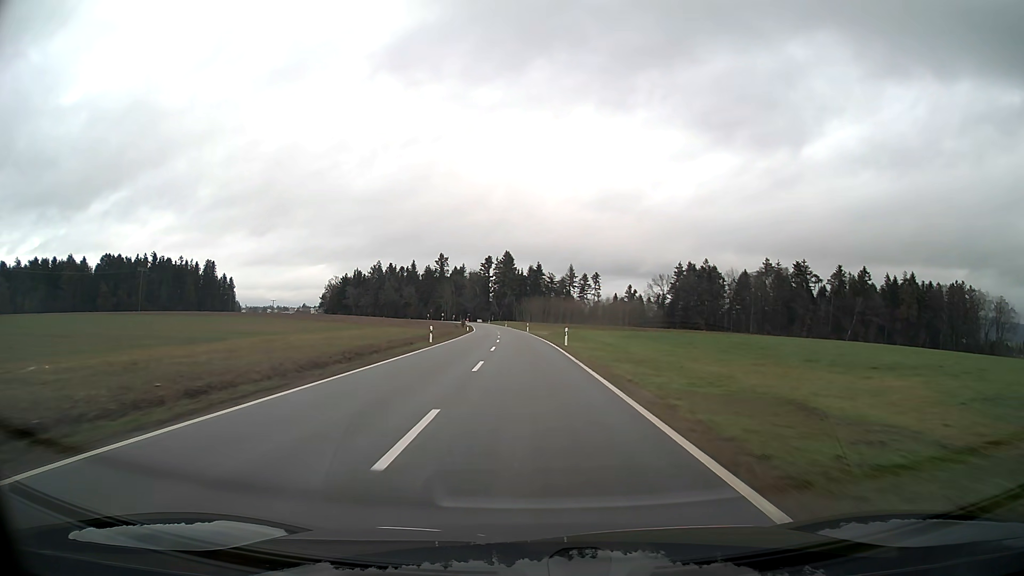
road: tertiary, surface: asphalt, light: Day
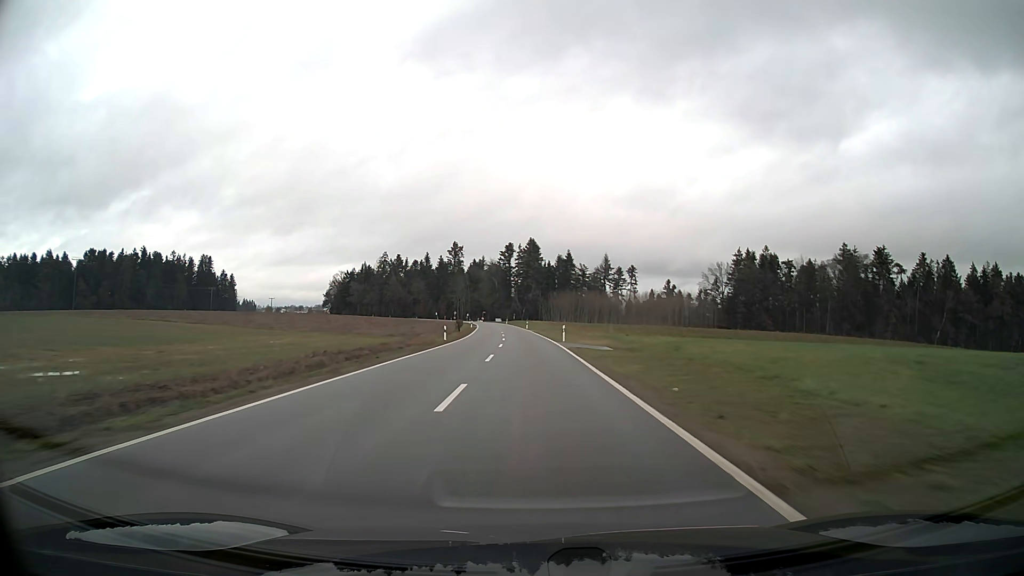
(-0.9, +43.9) m; -2°
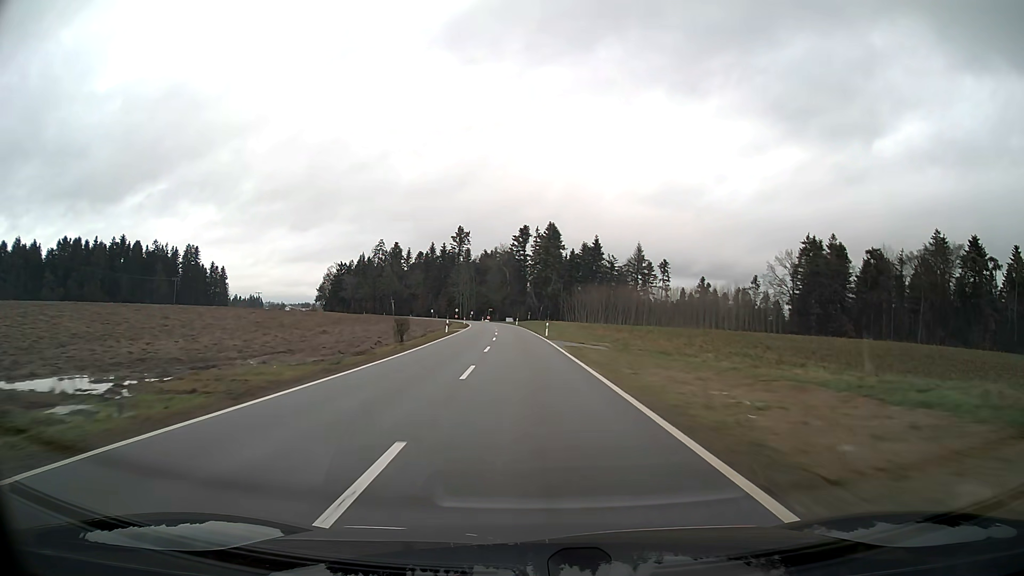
(-0.5, +42.3) m; -2°
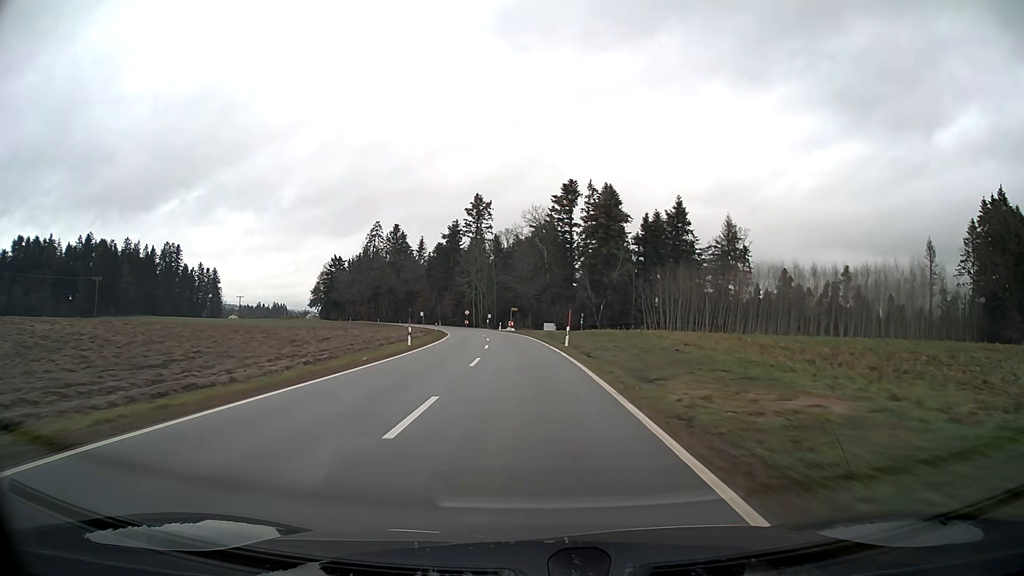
(-2.0, +67.2) m; -4°
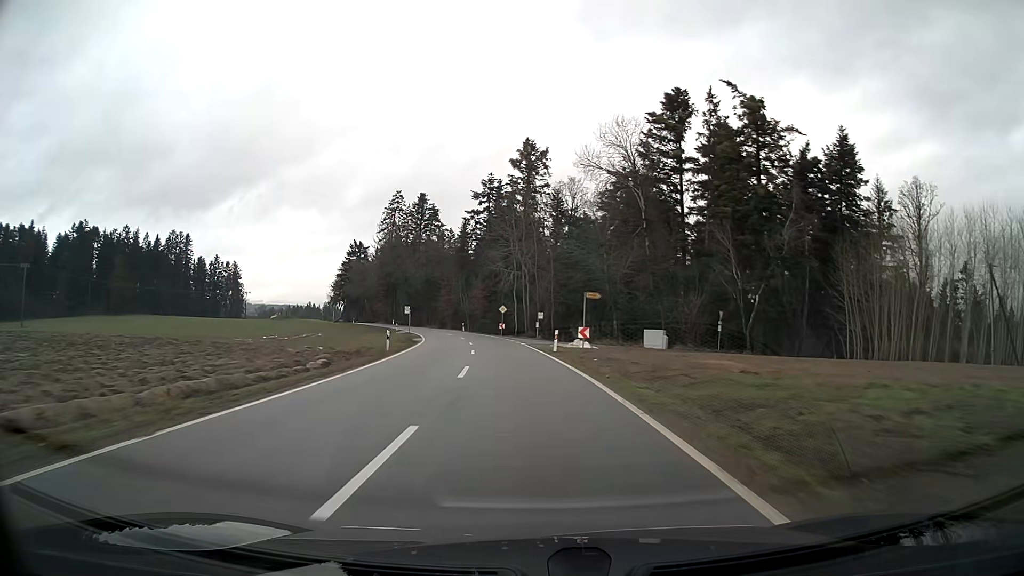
(-2.2, +50.9) m; -6°
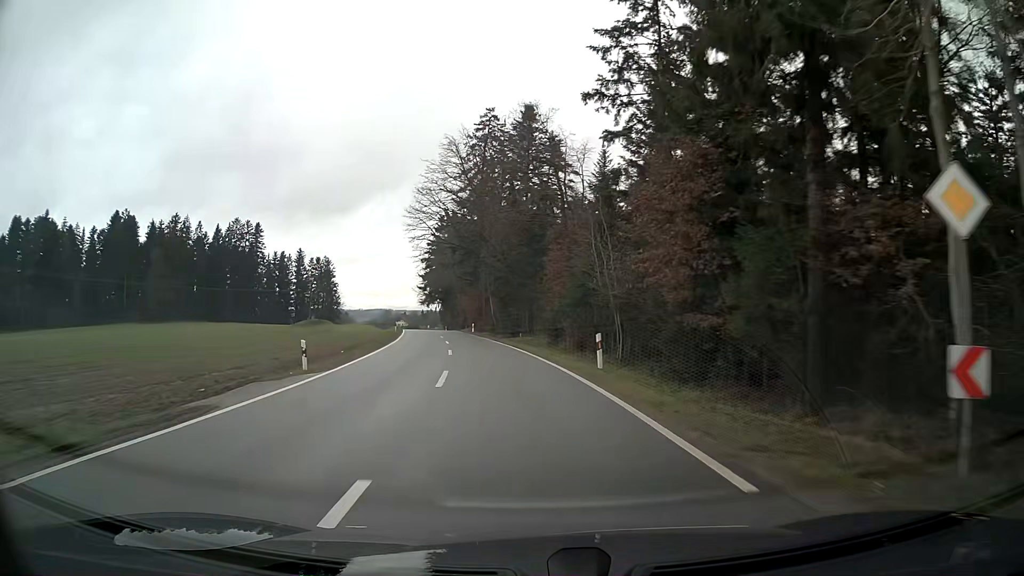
(-6.1, +62.4) m; -13°
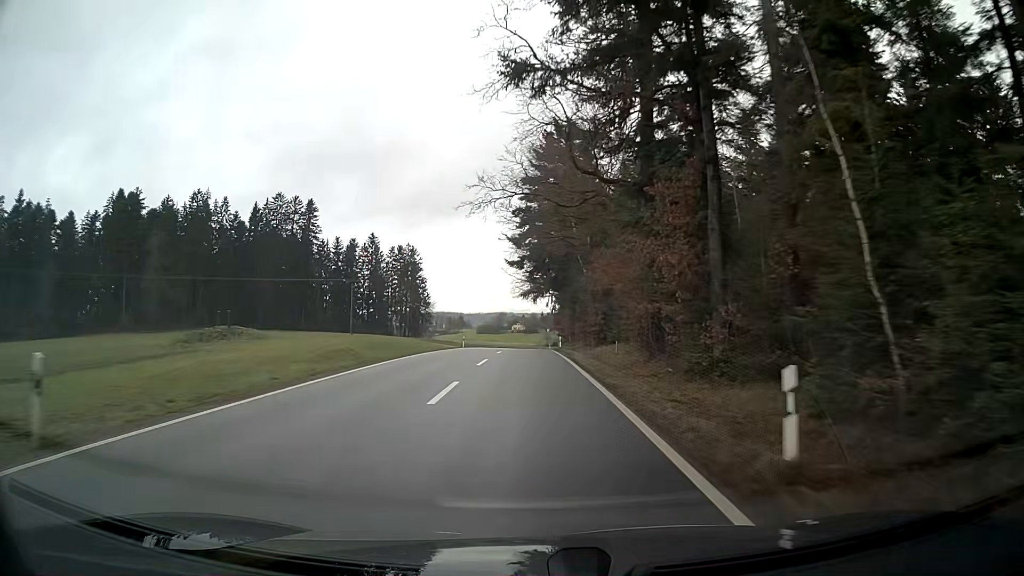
(-6.6, +62.2) m; -9°
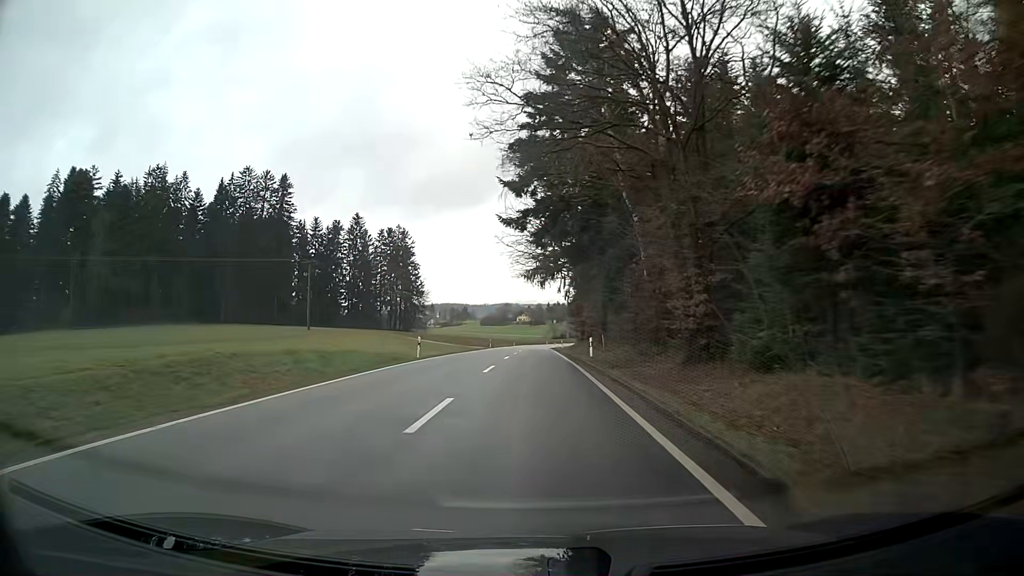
(+0.1, +25.0) m; 0°
